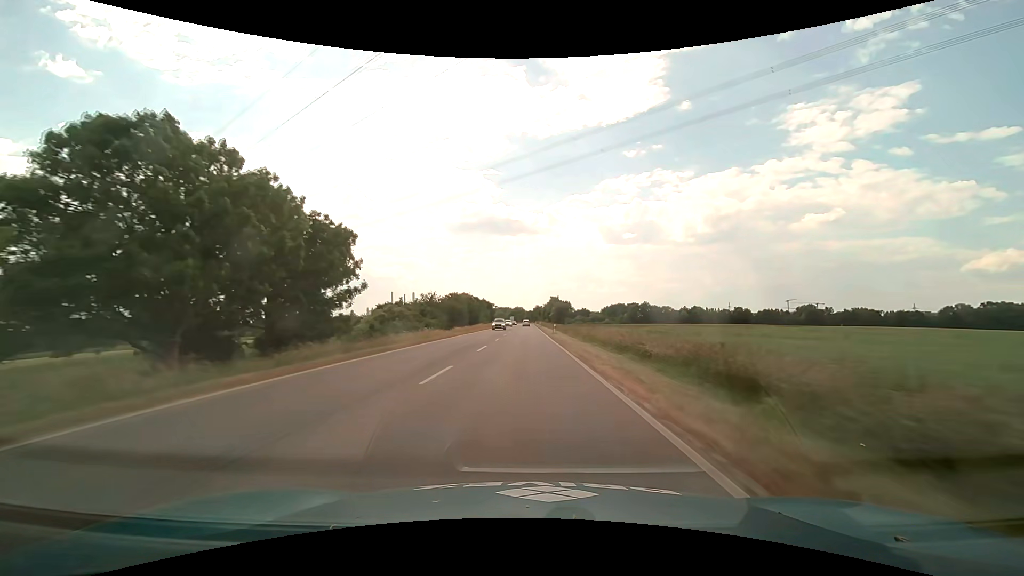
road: primary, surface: asphalt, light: Day
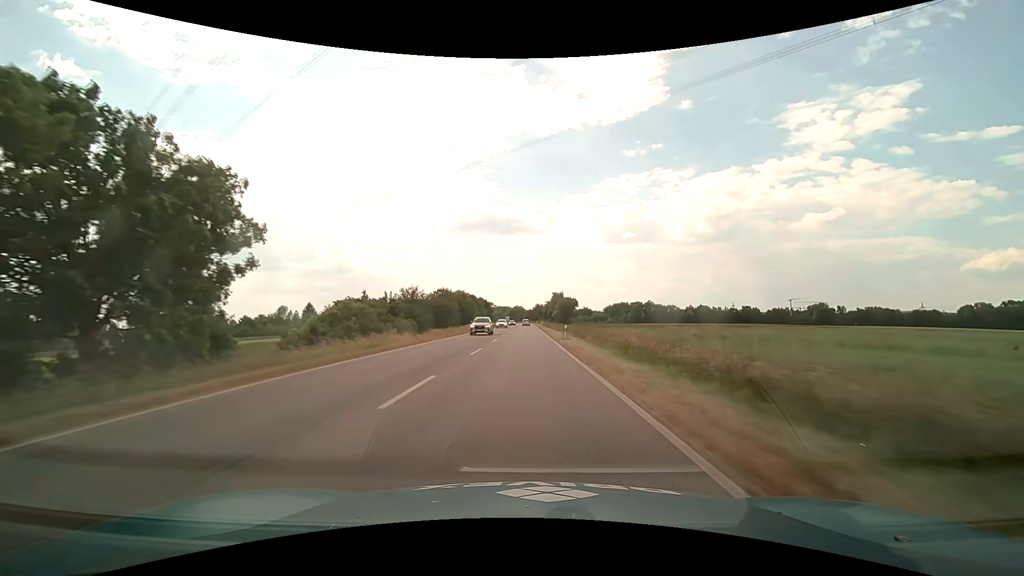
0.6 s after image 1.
(0.0, +14.4) m; 0°
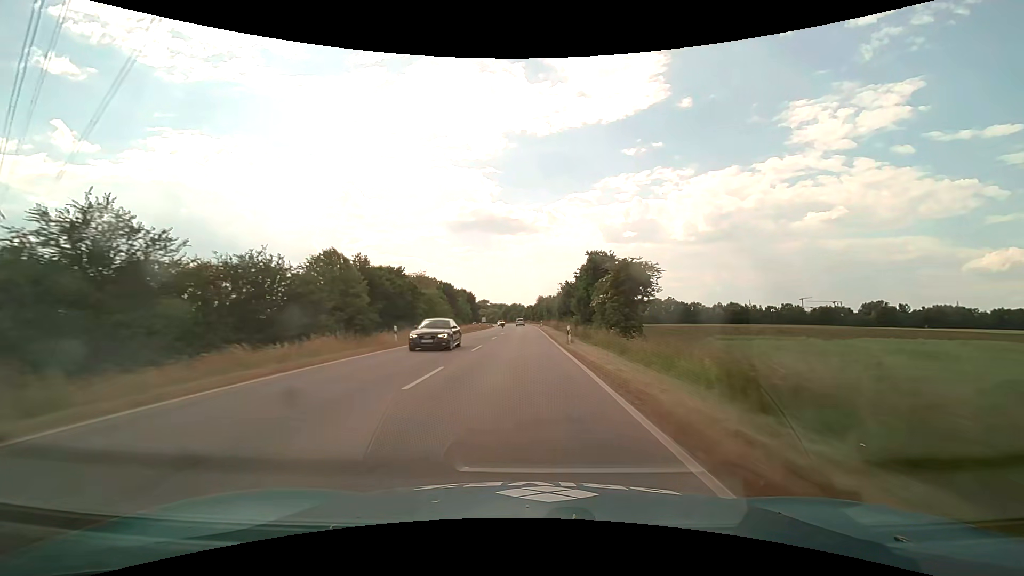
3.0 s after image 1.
(+0.1, +57.2) m; 0°
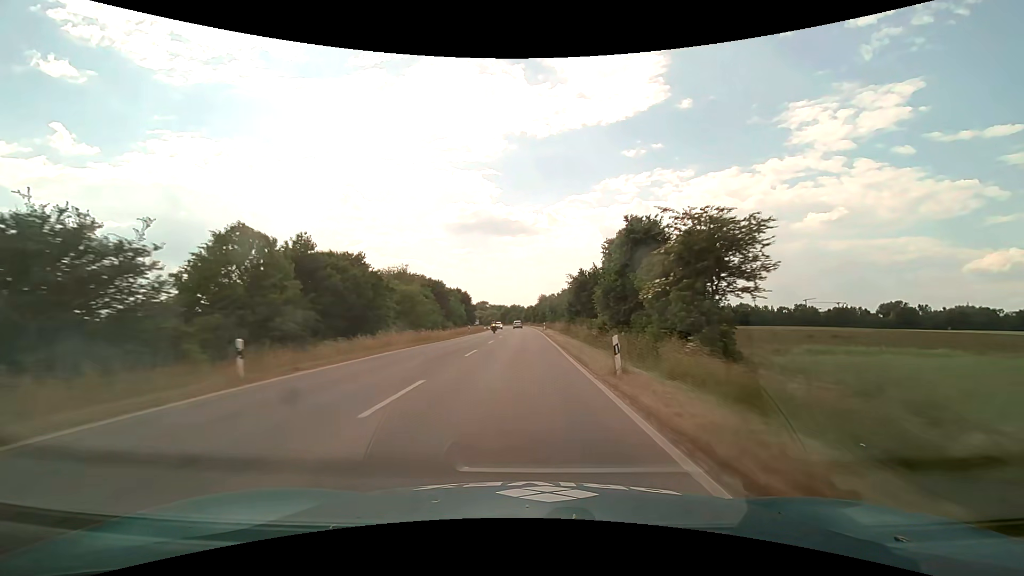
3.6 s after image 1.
(0.0, +14.2) m; 0°
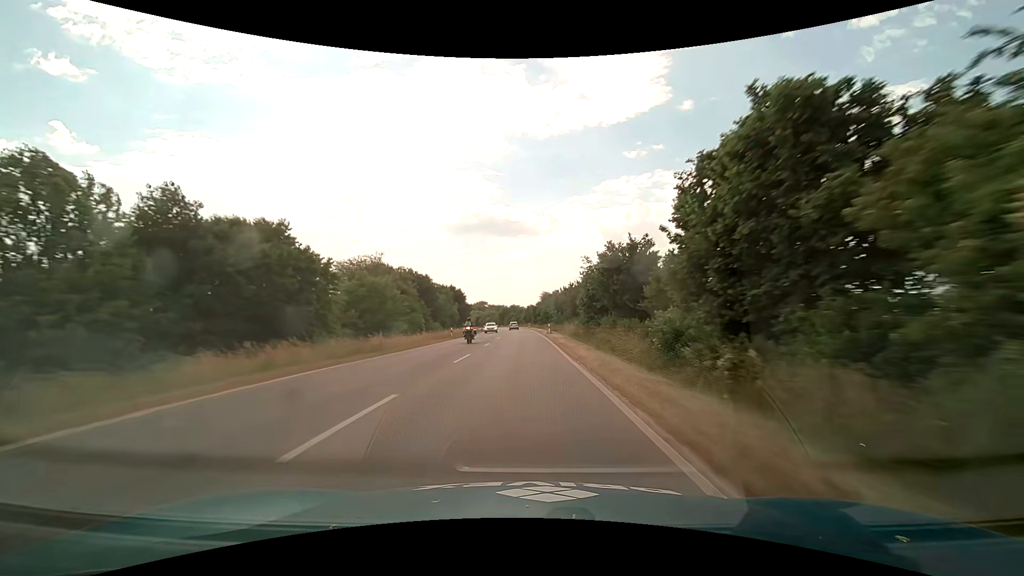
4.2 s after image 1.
(0.0, +14.2) m; 0°
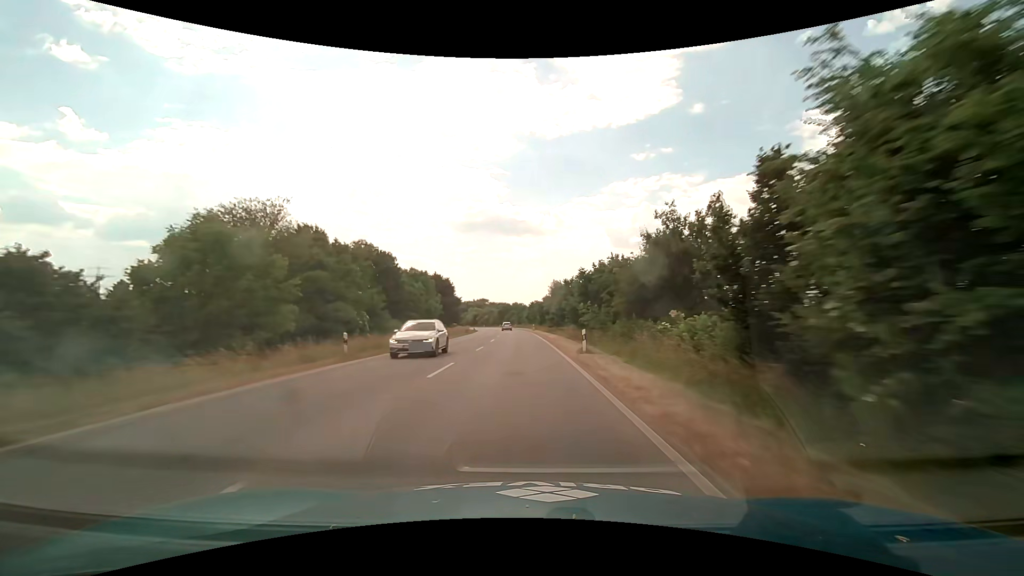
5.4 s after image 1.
(-0.2, +28.3) m; -1°
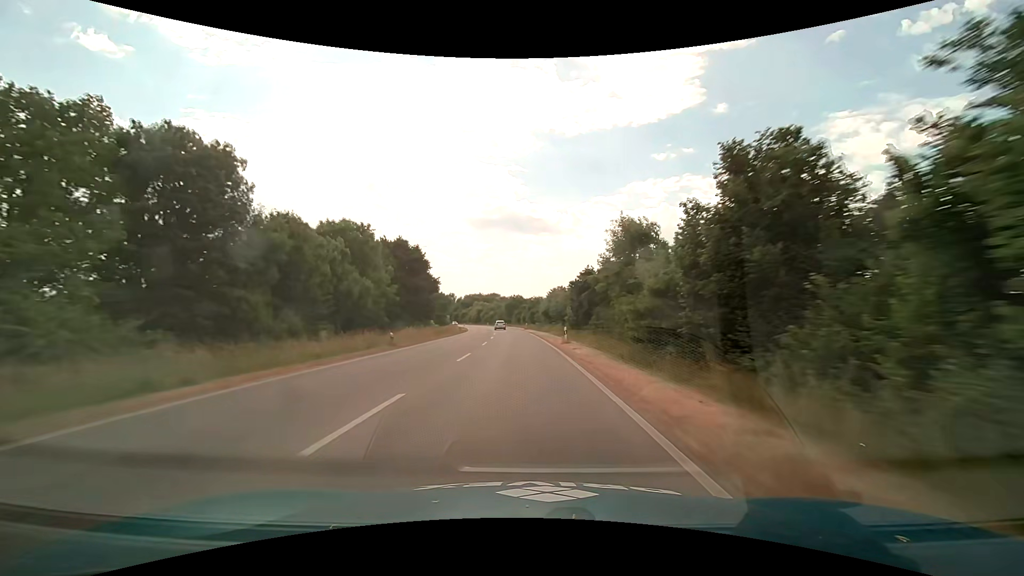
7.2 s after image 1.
(-0.3, +42.5) m; -1°
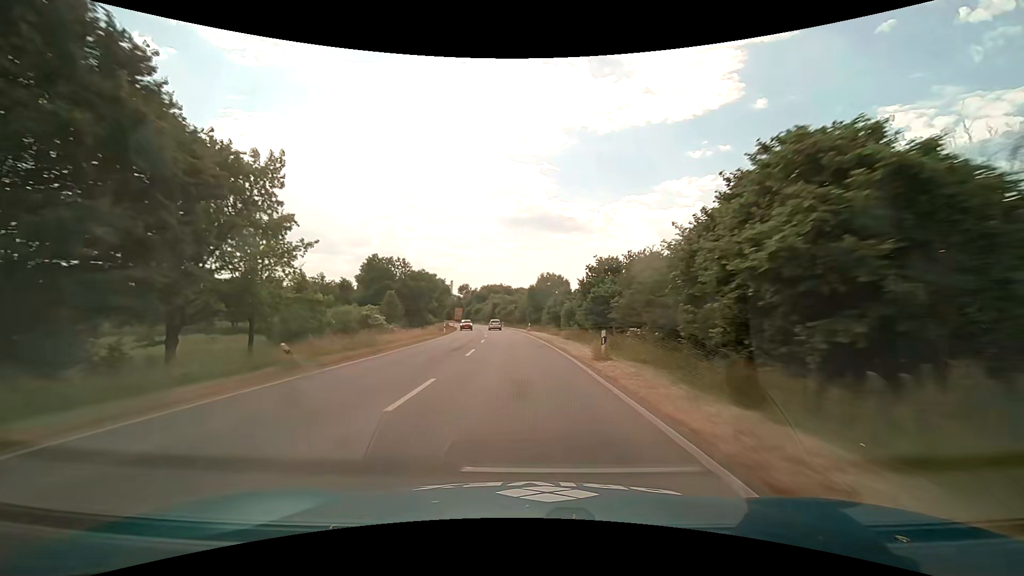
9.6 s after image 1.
(-1.6, +56.6) m; -3°
(0, +10) (0, +20) (-1, +30) (-1, +40) (-2, +50) (-3, +60) (-4, +70) (-5, +80) (-6, +90) (-8, +100) m
